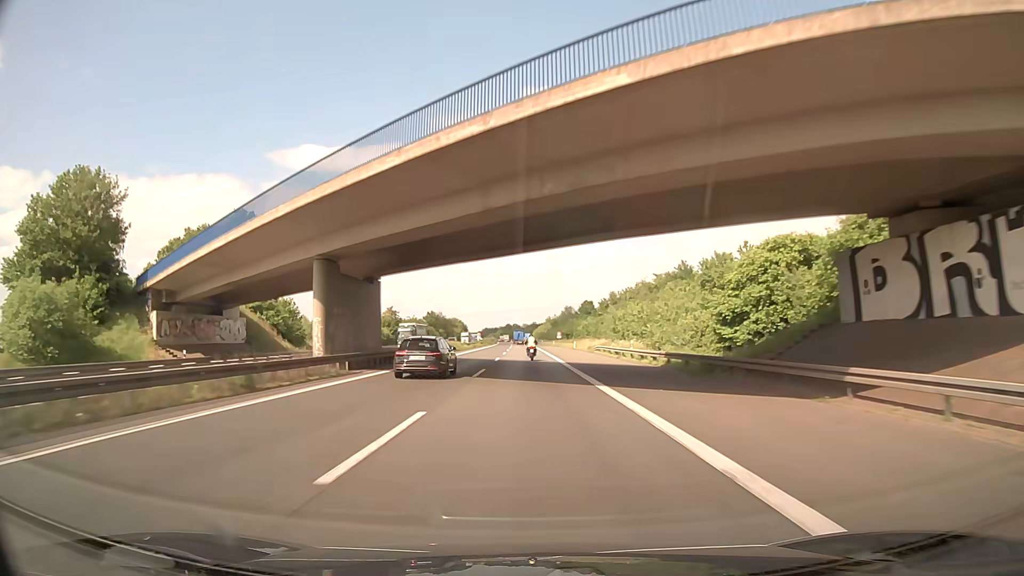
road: motorway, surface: asphalt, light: Day
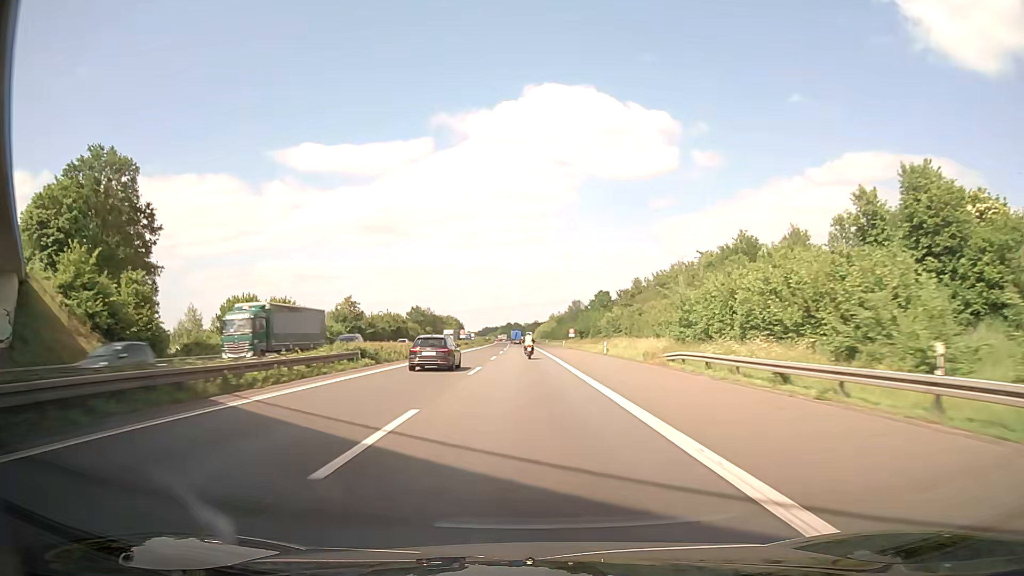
(+0.3, +35.9) m; +2°
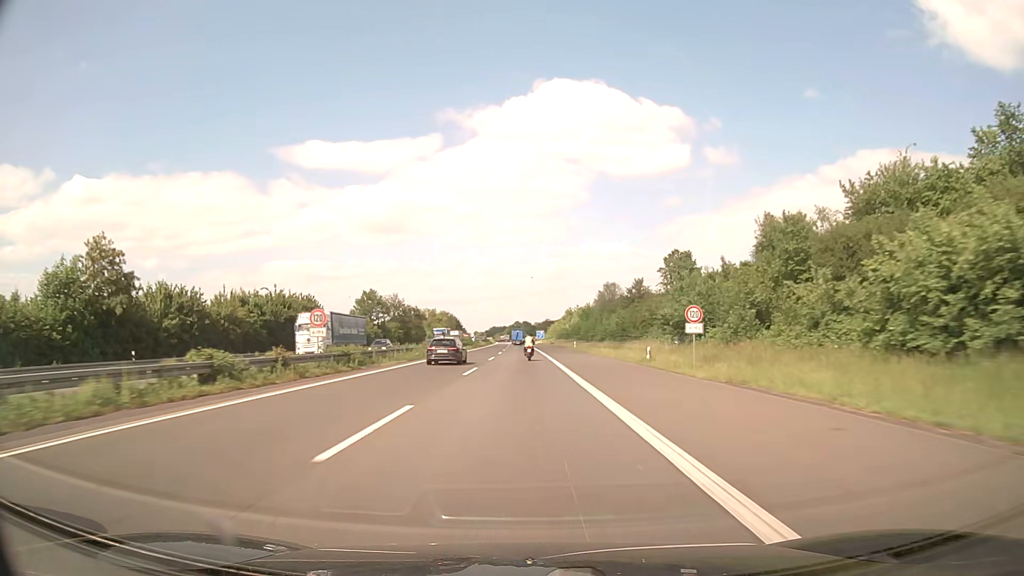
(-3.1, +71.3) m; -3°
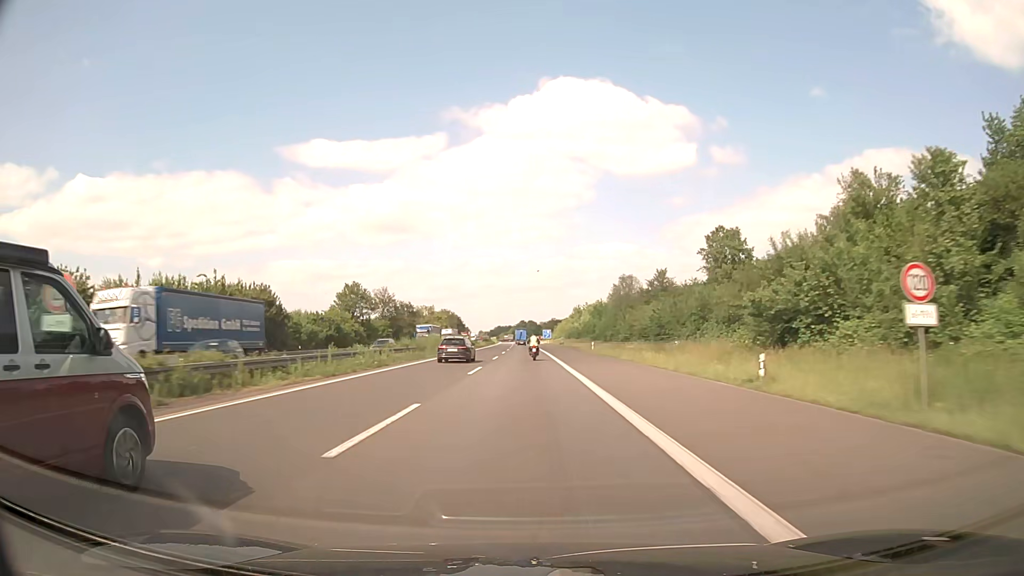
(-0.1, +17.7) m; 0°
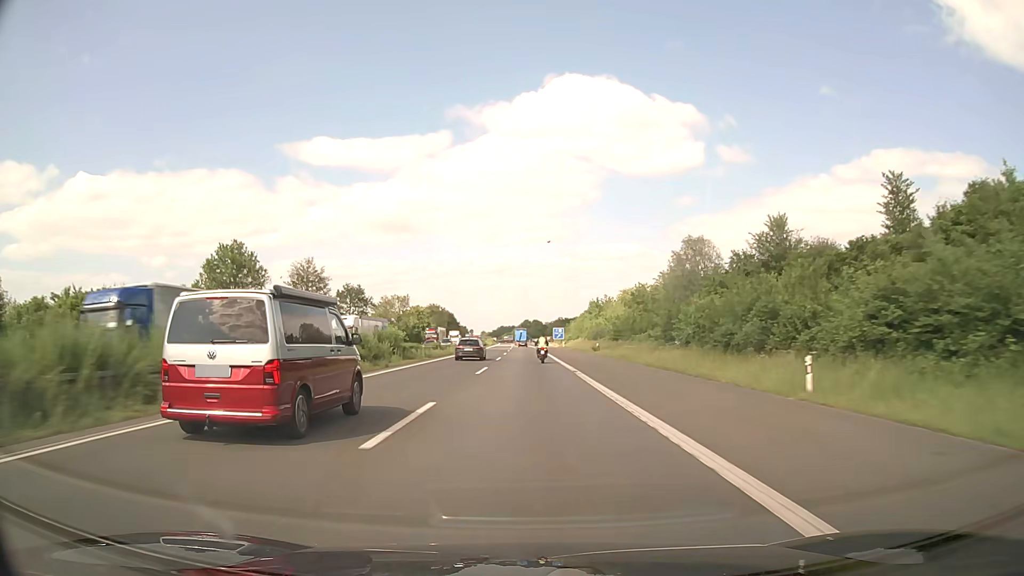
(-0.4, +53.4) m; 0°
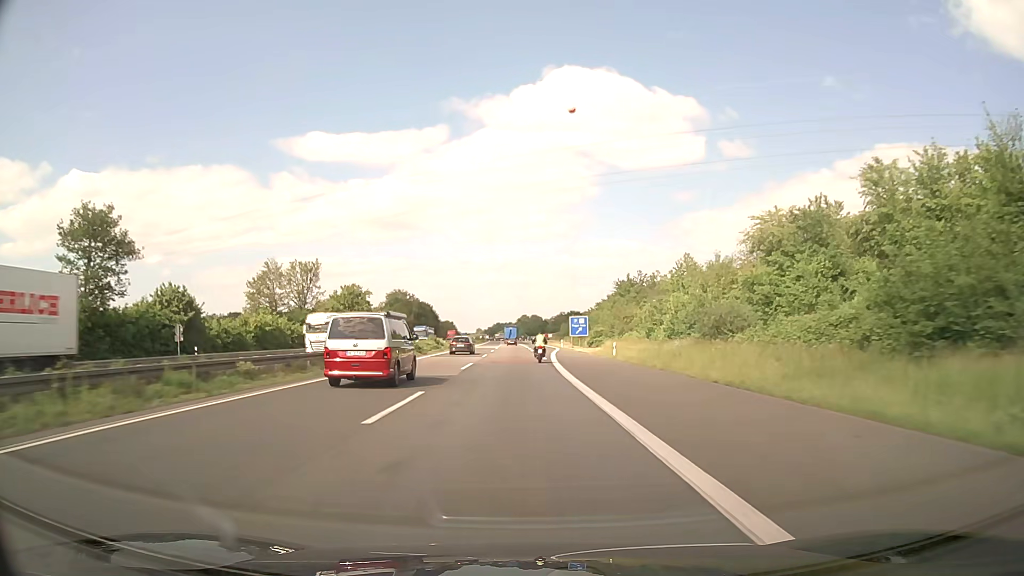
(+0.1, +70.0) m; 0°
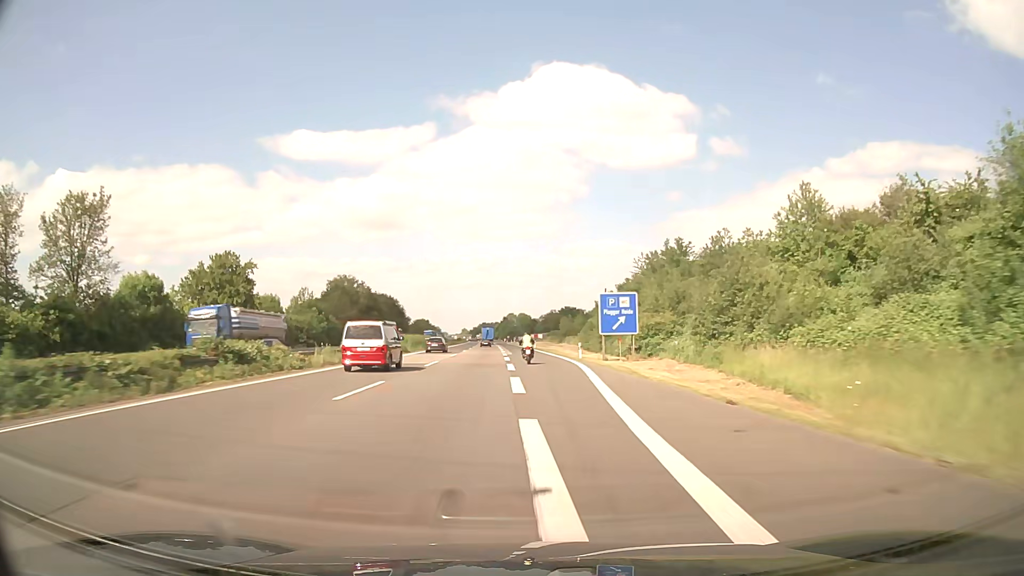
(+0.4, +49.9) m; +1°
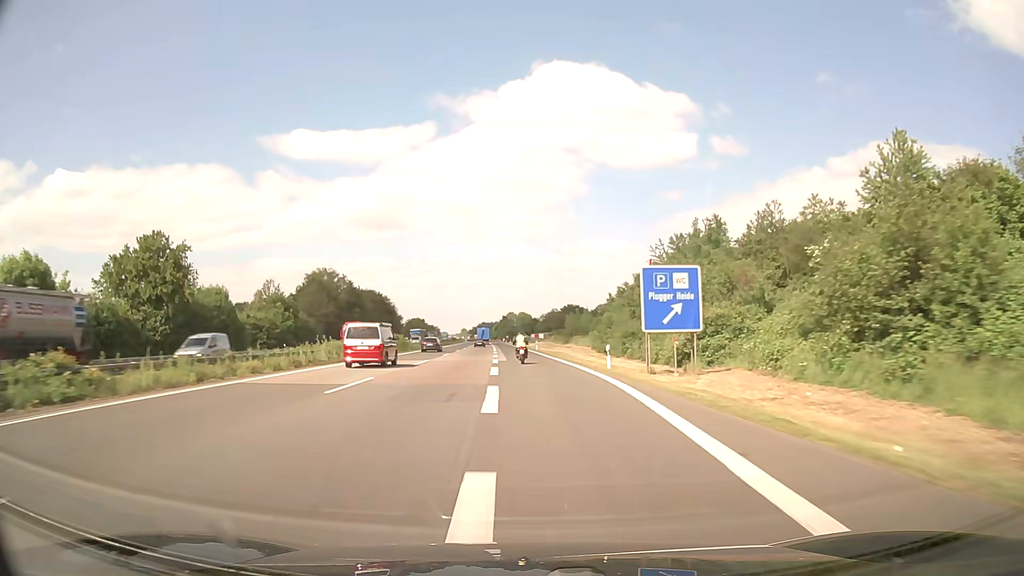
(0.0, +16.2) m; 0°
(0, +10) (0, +20) (0, +30) (0, +40) (-1, +50) (-1, +60) (-2, +70) (-2, +80) (-3, +90) (-3, +100) m
